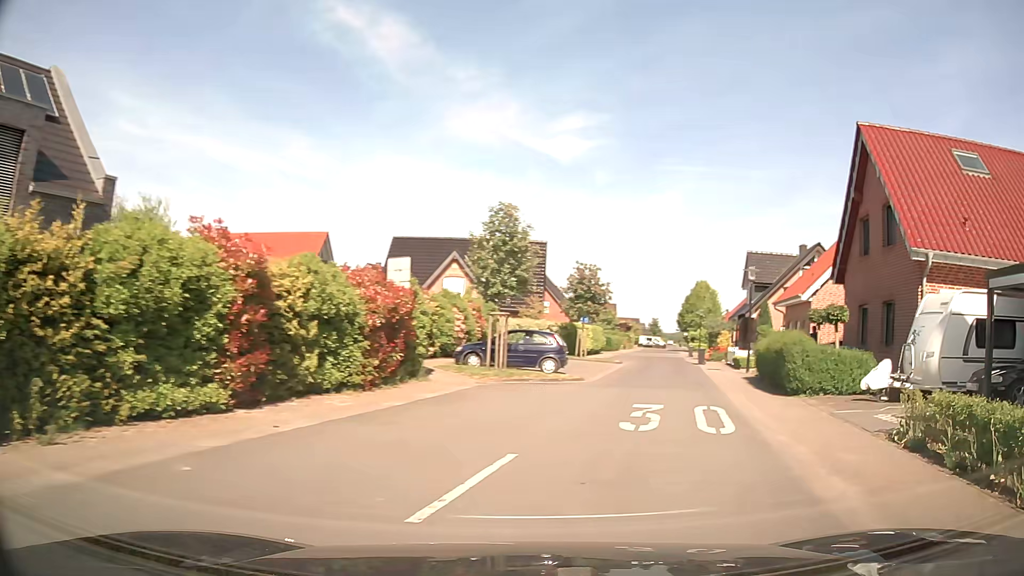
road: residential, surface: asphalt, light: Day
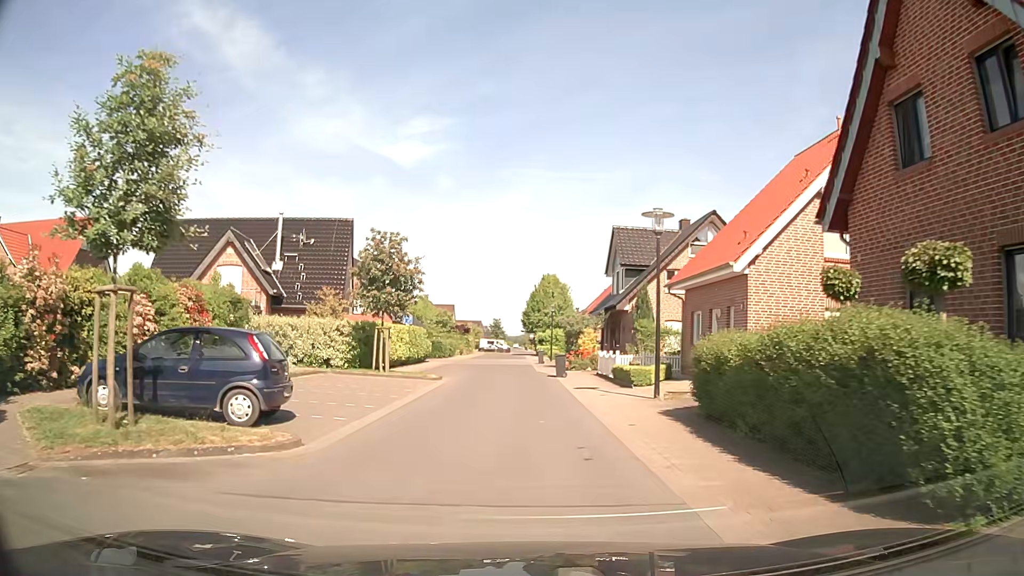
(+2.6, +12.5) m; +15°
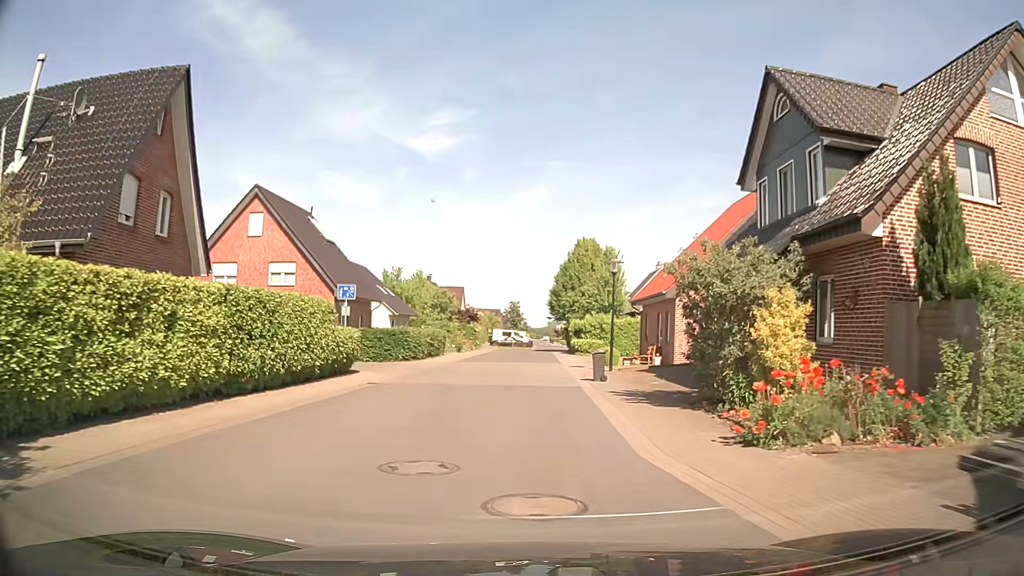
(-0.5, +25.3) m; -2°
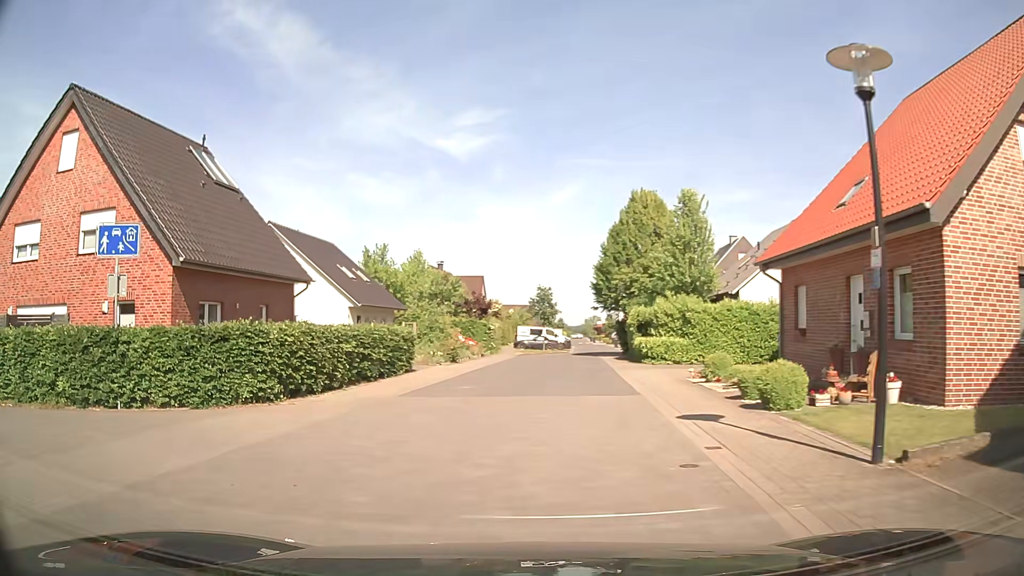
(+0.2, +19.4) m; -1°
(-5, +8) (-14, +10) (-24, +9) (-34, +8) (-44, +6) (-54, +5) (-64, +4) (-74, +3) (-84, +1) (-94, 0) m
